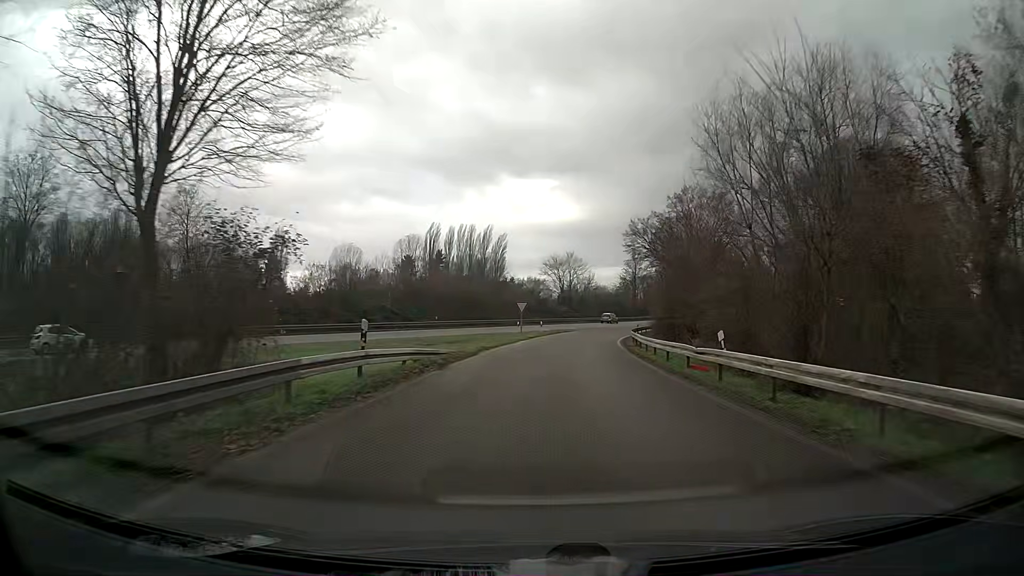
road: trunk_link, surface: asphalt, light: Day
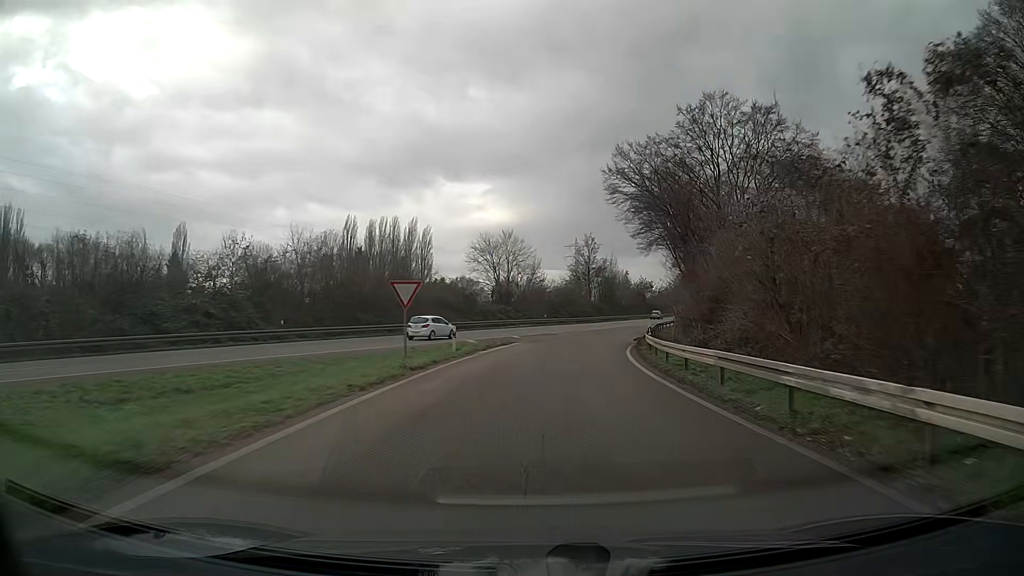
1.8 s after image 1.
(+1.4, +30.3) m; +6°
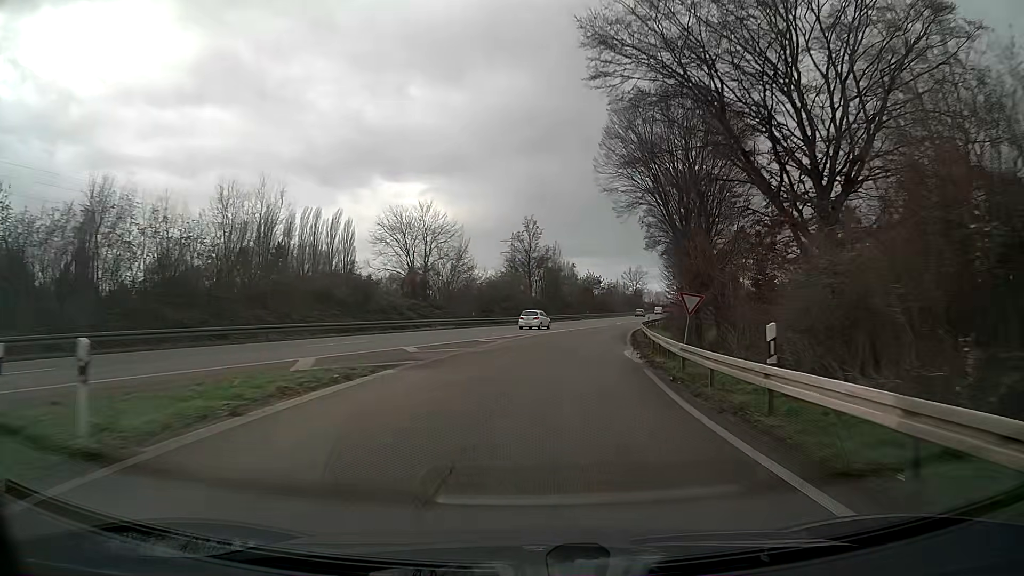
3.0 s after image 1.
(+1.0, +21.1) m; +5°
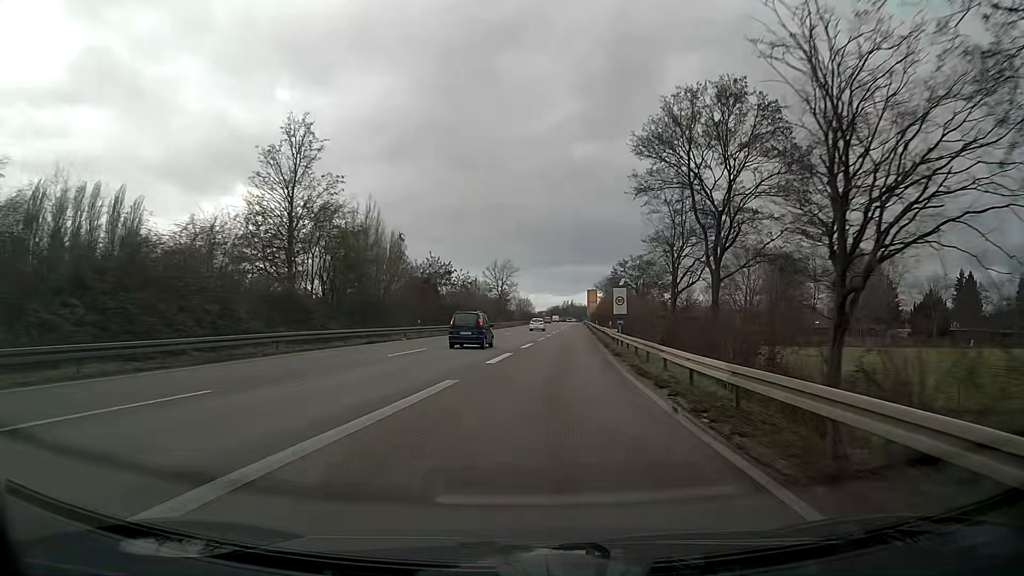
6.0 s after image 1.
(+6.2, +54.9) m; +12°
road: trunk
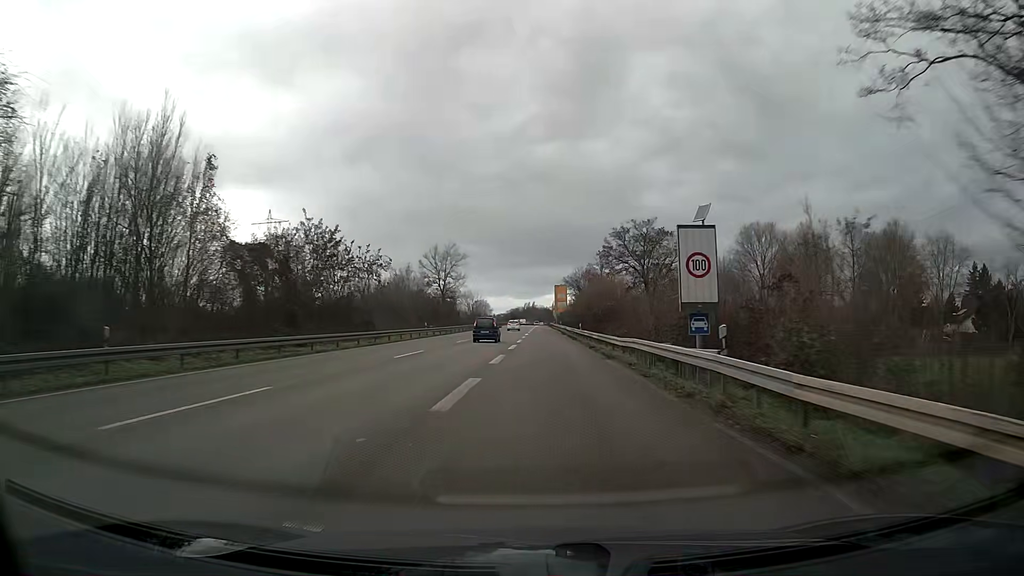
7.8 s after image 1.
(+1.0, +35.1) m; +3°
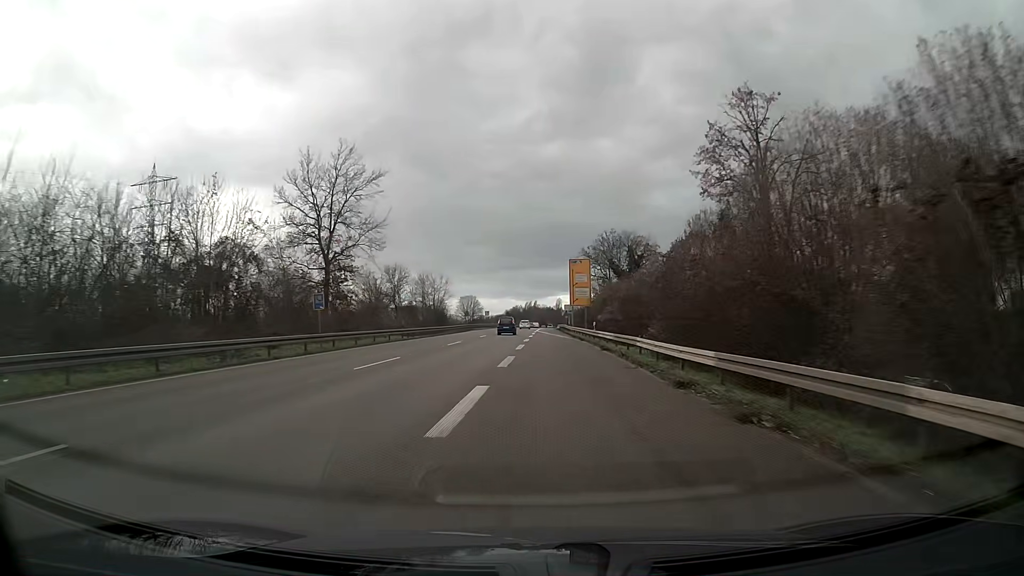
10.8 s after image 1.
(+0.2, +62.9) m; -1°
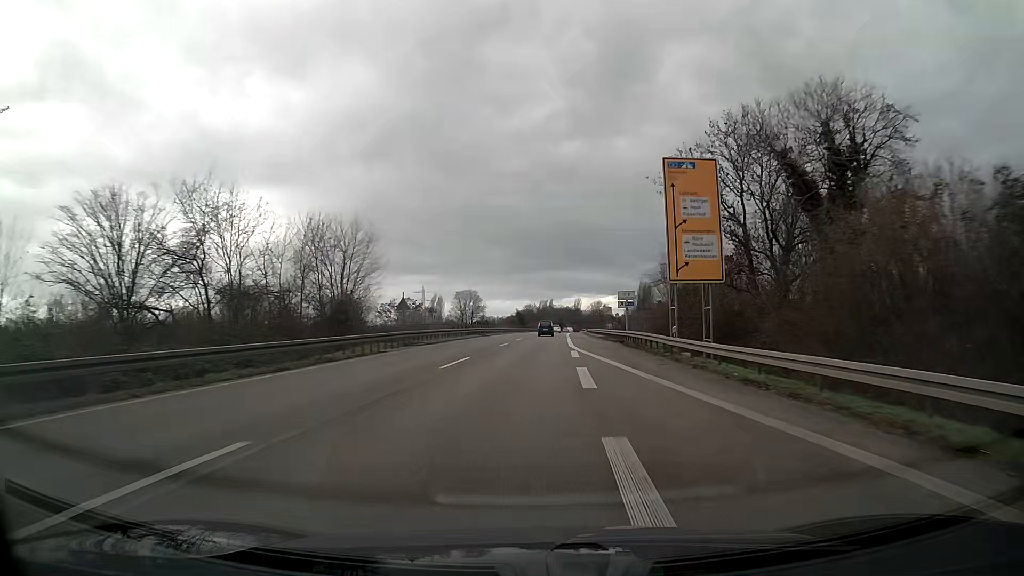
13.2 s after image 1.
(-0.6, +54.5) m; -1°
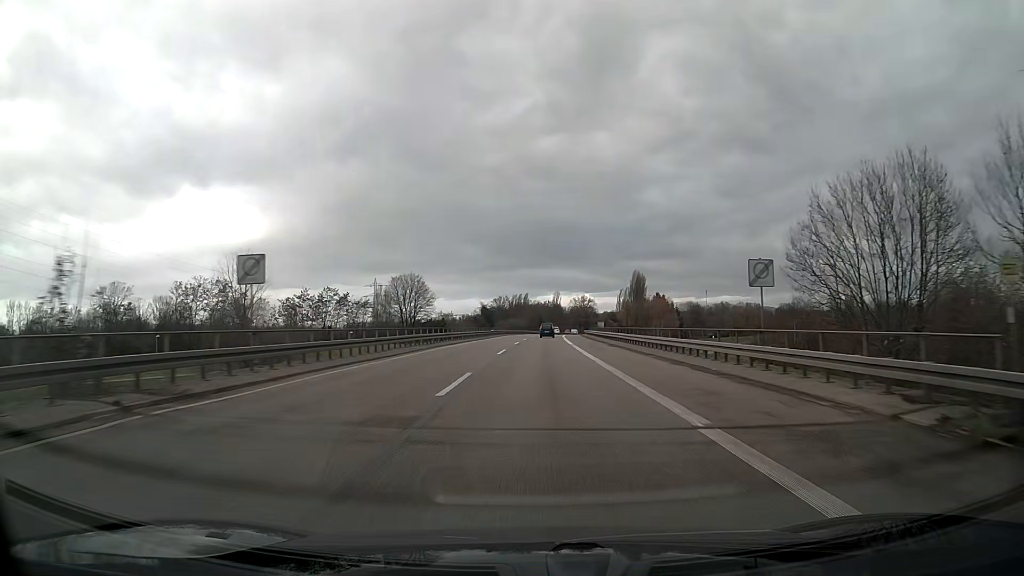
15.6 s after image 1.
(+1.0, +57.6) m; +2°
(0, +10) (0, +20) (0, +30) (0, +40) (+1, +50) (+1, +60) (+1, +70) (+2, +80) (+2, +90) (+3, +100) m
